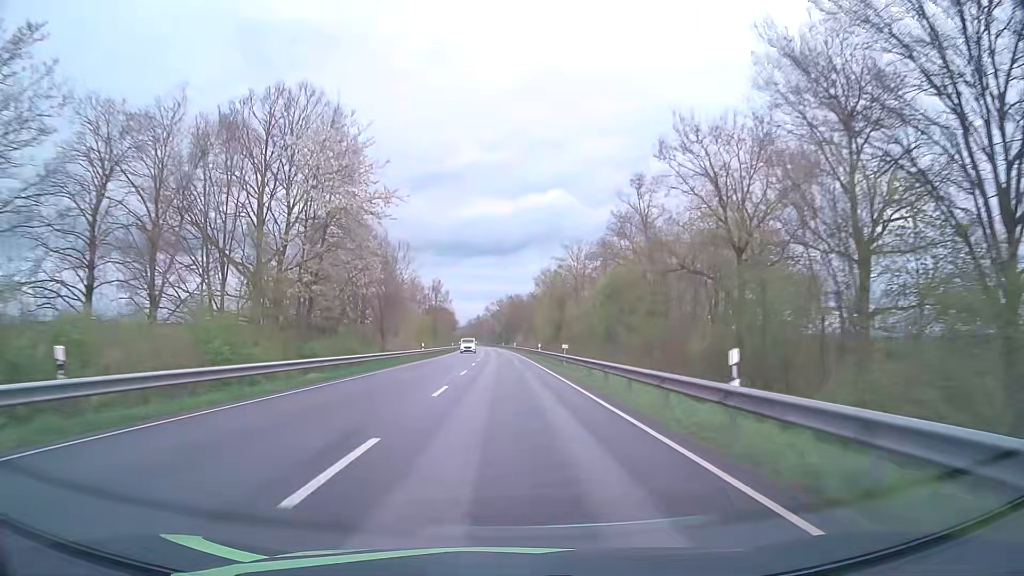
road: primary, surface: asphalt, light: Day
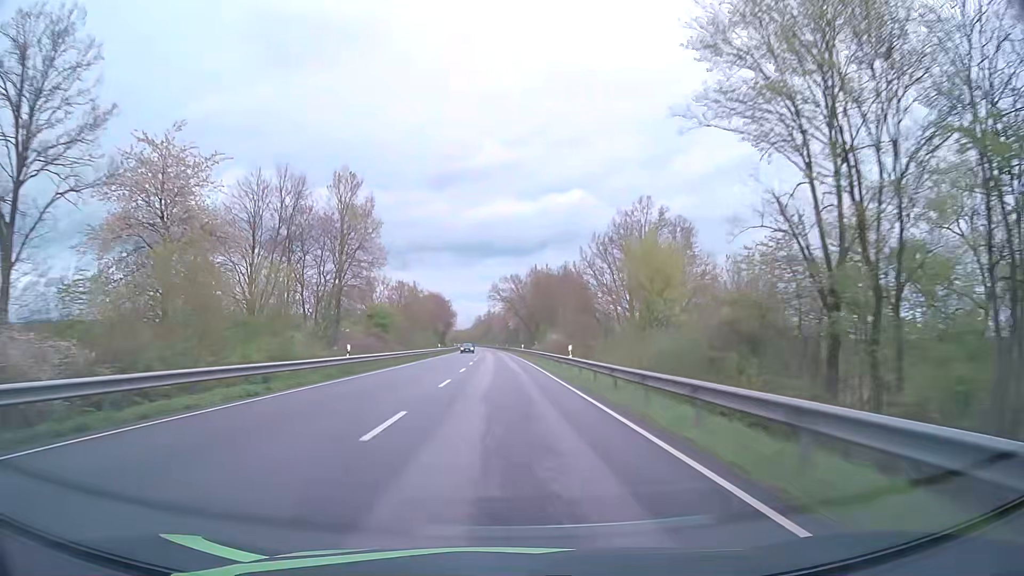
(-0.8, +78.9) m; -1°
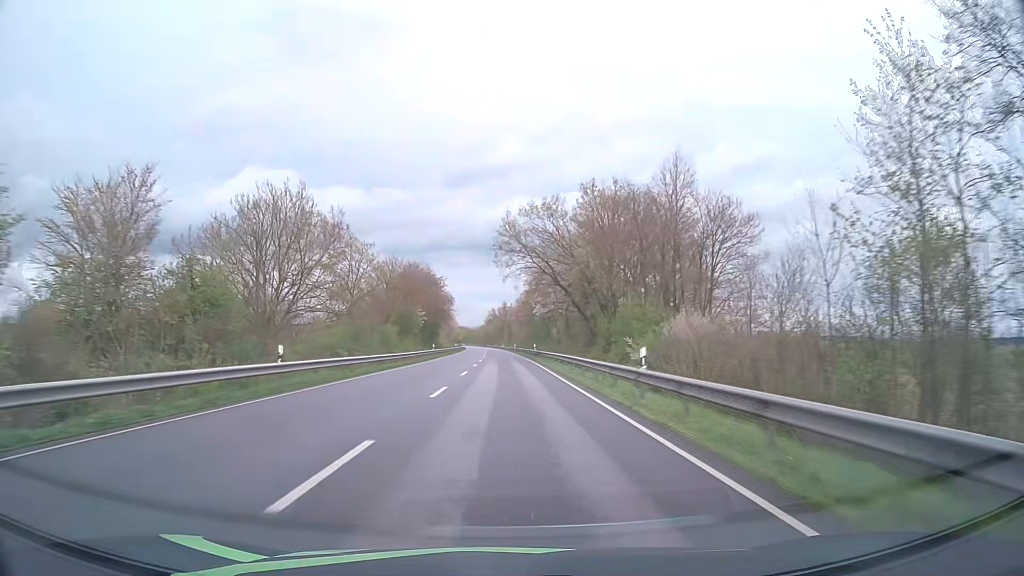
(-1.0, +63.1) m; -2°
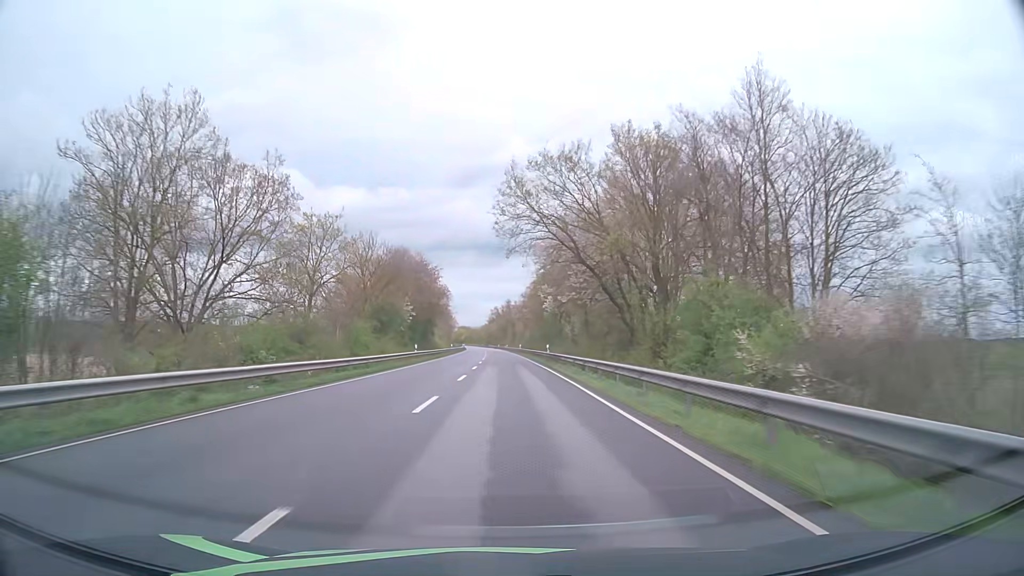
(0.0, +15.8) m; 0°
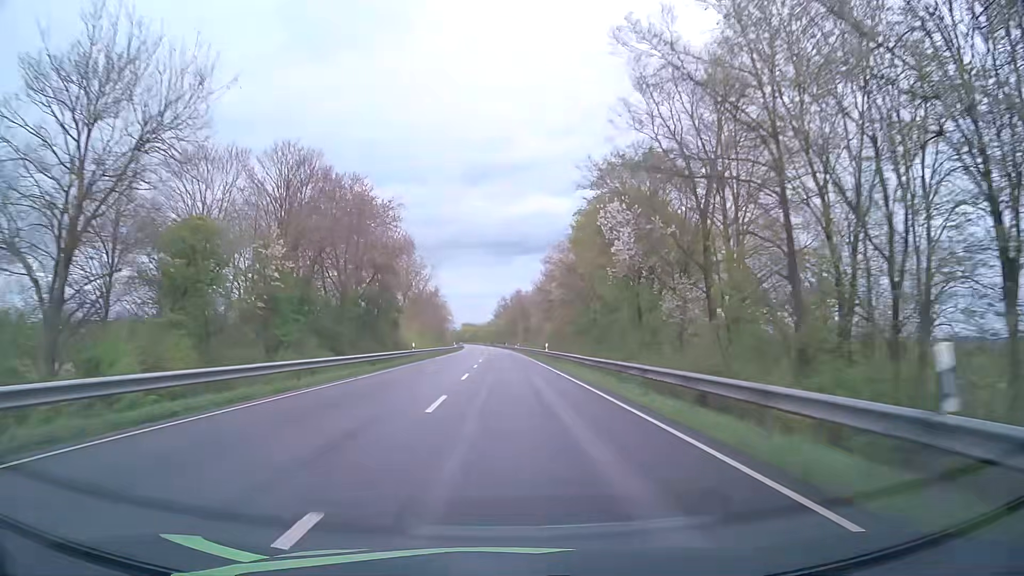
(-0.4, +47.4) m; -1°
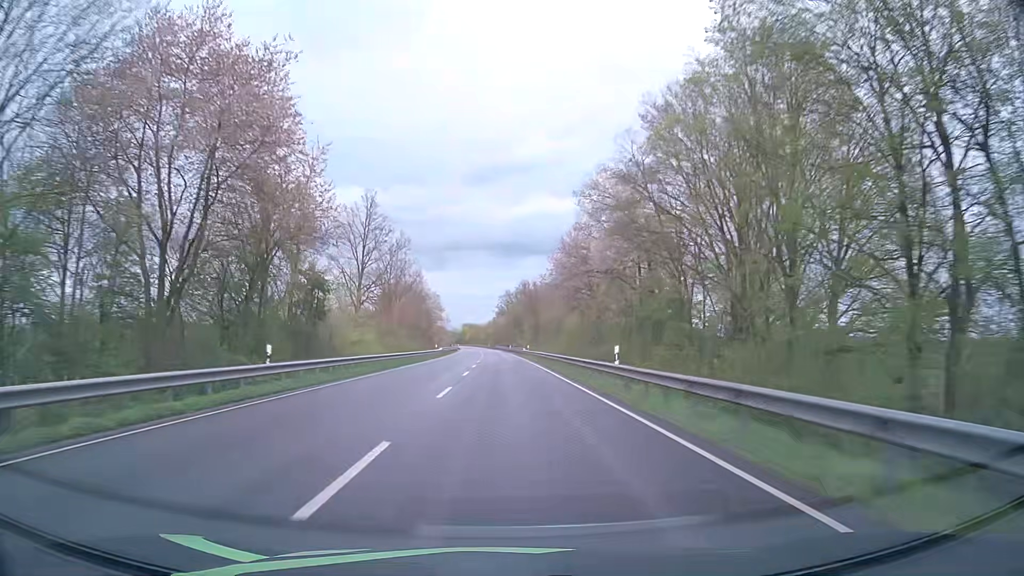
(-0.2, +31.6) m; 0°
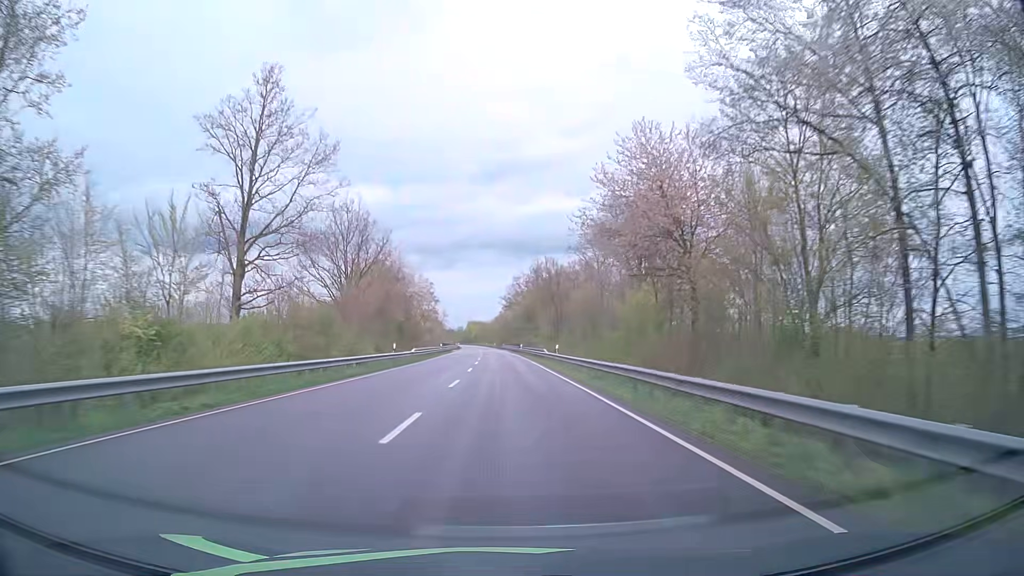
(-0.2, +31.6) m; -1°
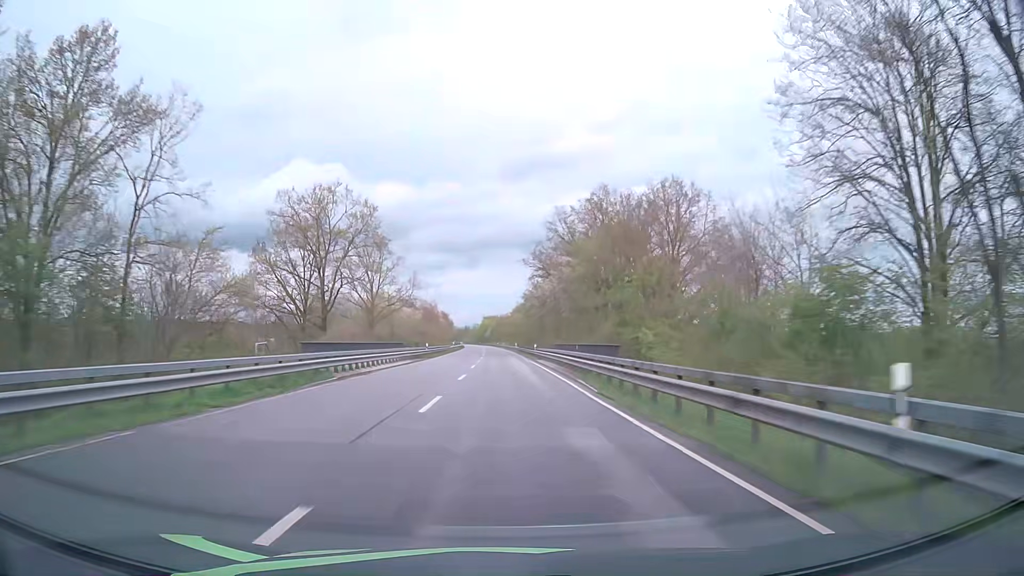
(-0.8, +78.9) m; -1°
(0, +10) (0, +20) (0, +30) (0, +40) (-1, +50) (-1, +60) (-1, +70) (-1, +80) (-2, +90) (-2, +100) m
